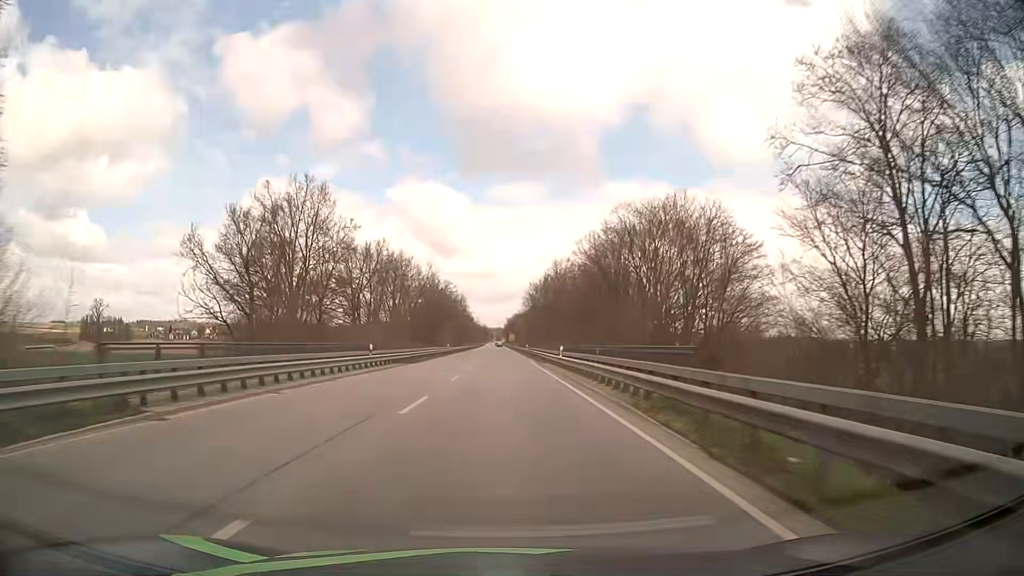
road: primary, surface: asphalt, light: Day
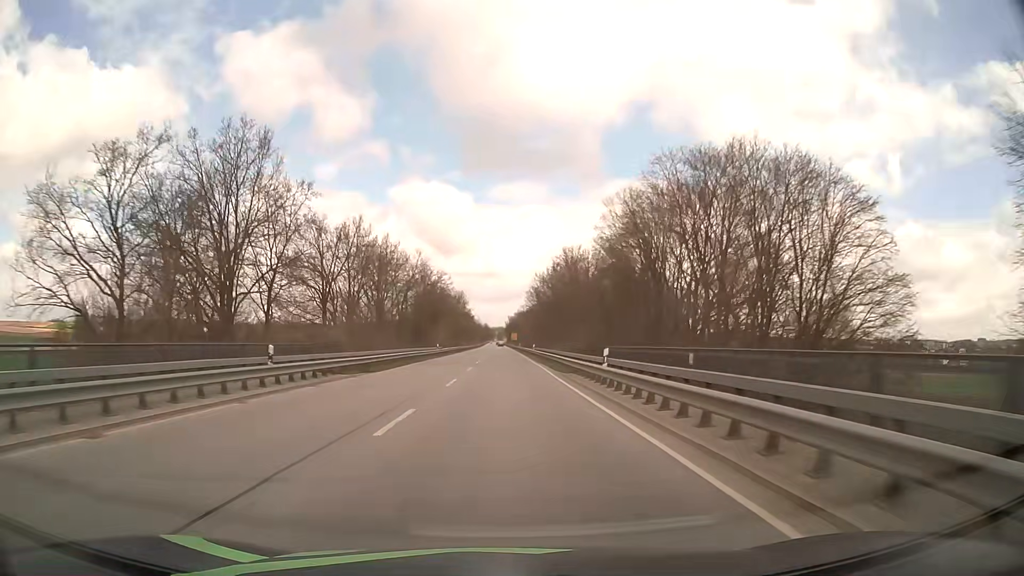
(-0.1, +14.8) m; 0°
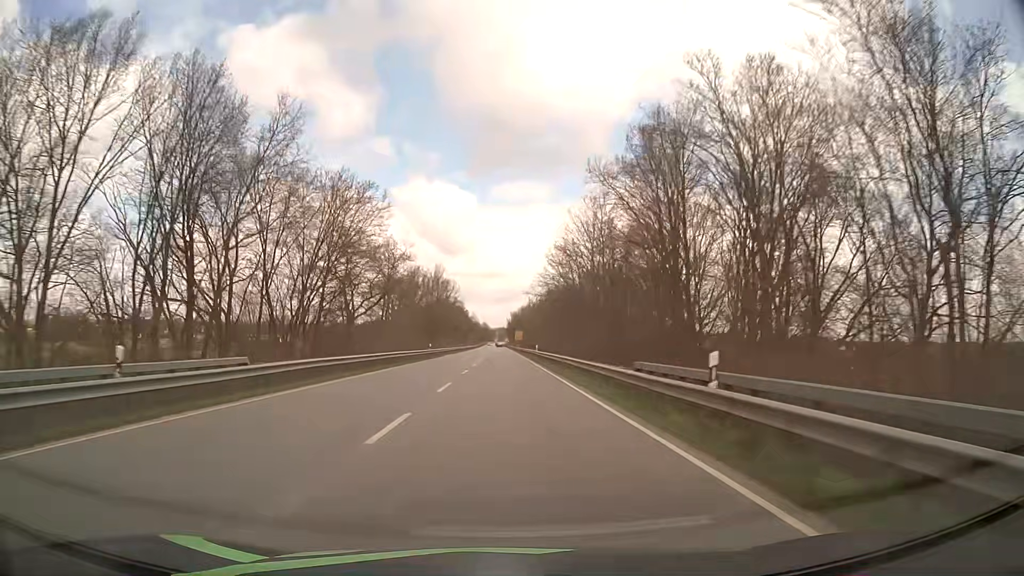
(-0.2, +59.1) m; 0°
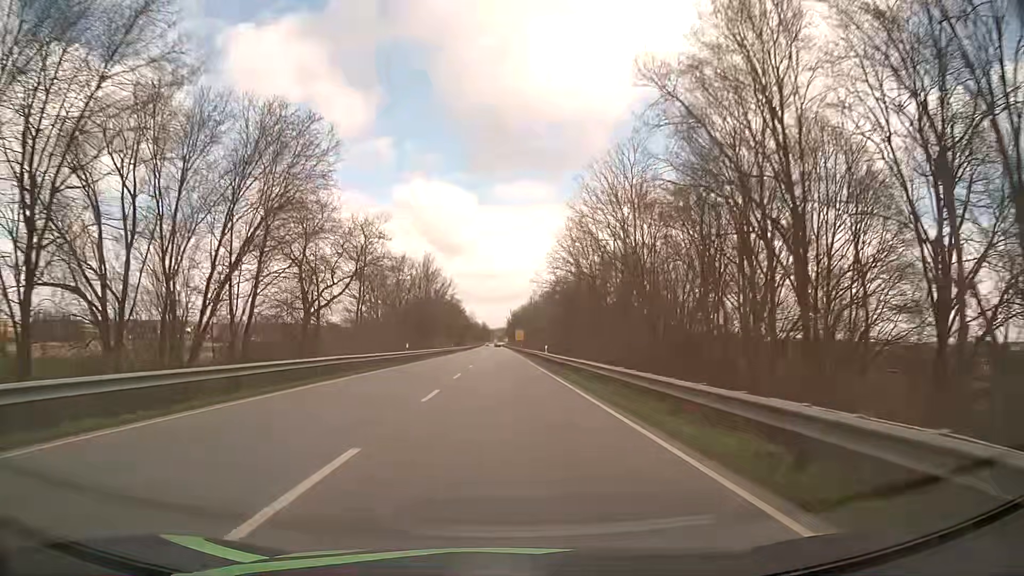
(0.0, +14.7) m; 0°
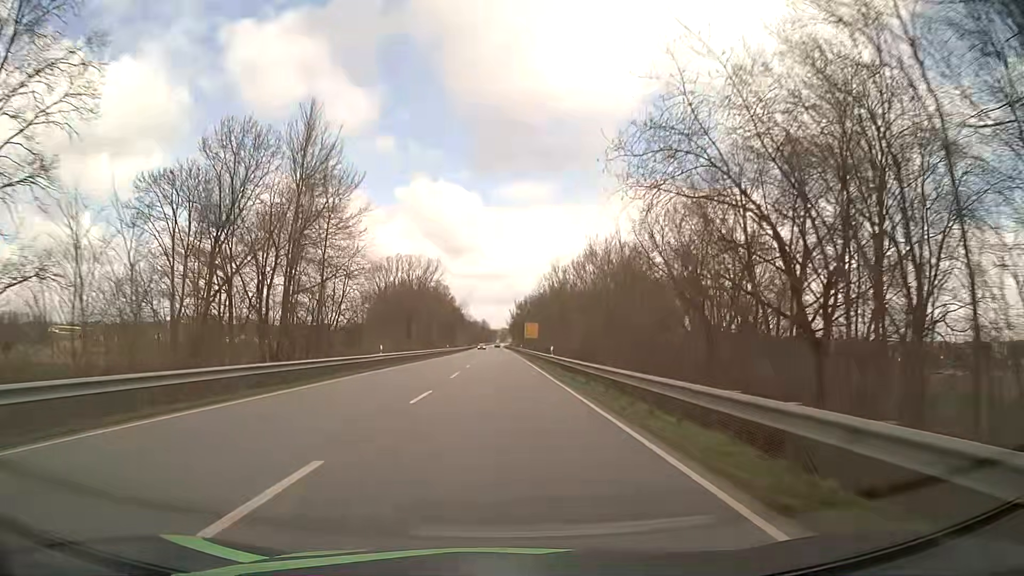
(-0.2, +58.4) m; -1°
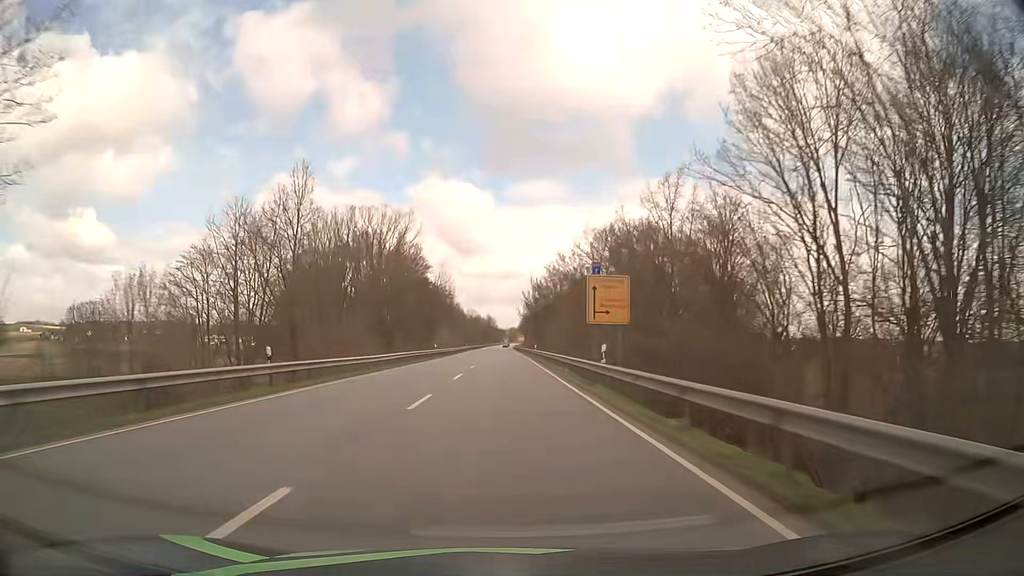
(-0.2, +72.5) m; -1°
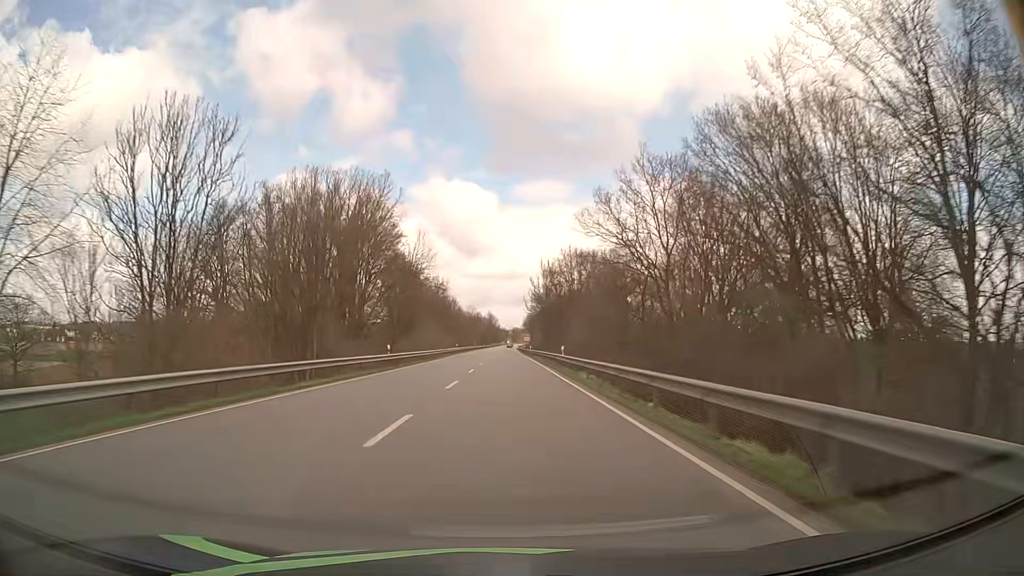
(-0.1, +28.9) m; 0°
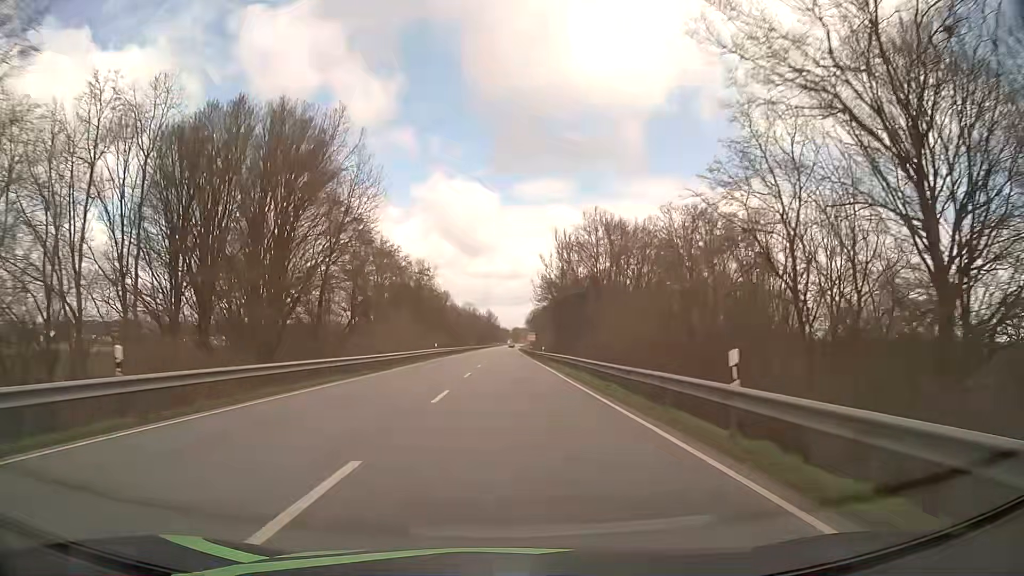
(0.0, +28.8) m; 0°
(0, +10) (0, +20) (0, +30) (0, +40) (0, +50) (0, +60) (0, +70) (0, +80) (0, +90) (0, +100) m
